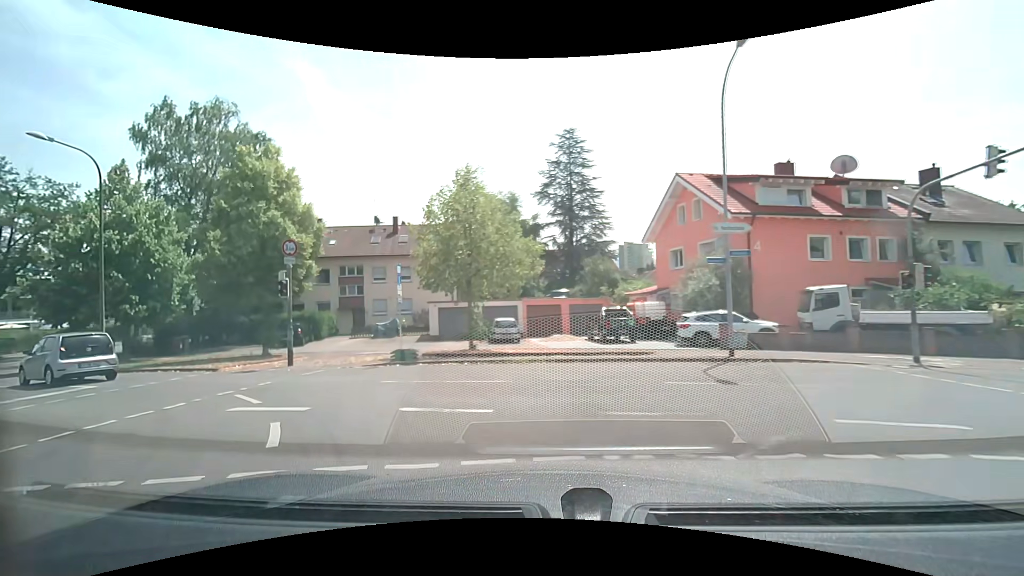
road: tertiary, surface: asphalt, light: Day
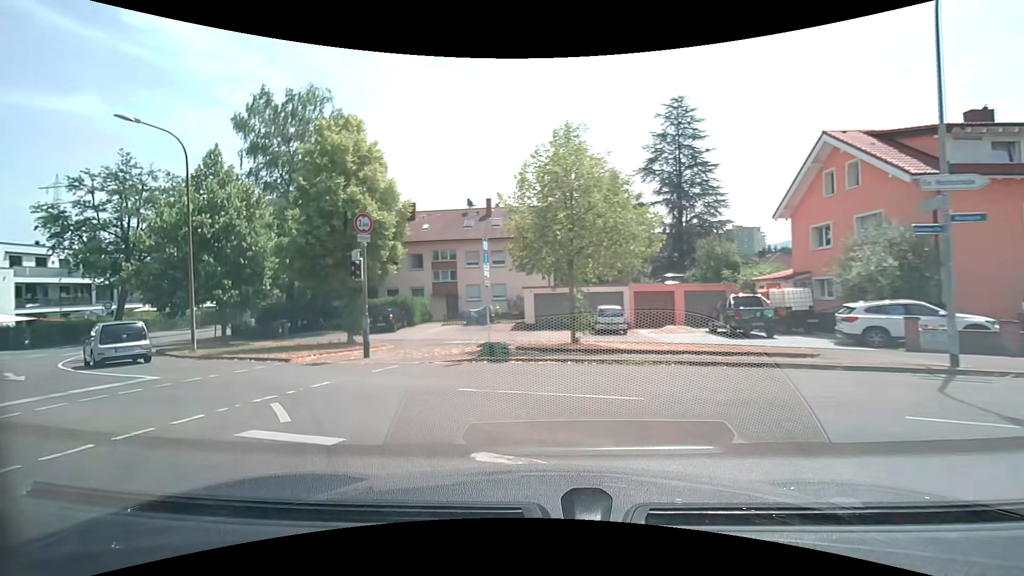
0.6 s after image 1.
(-0.4, +3.1) m; -12°
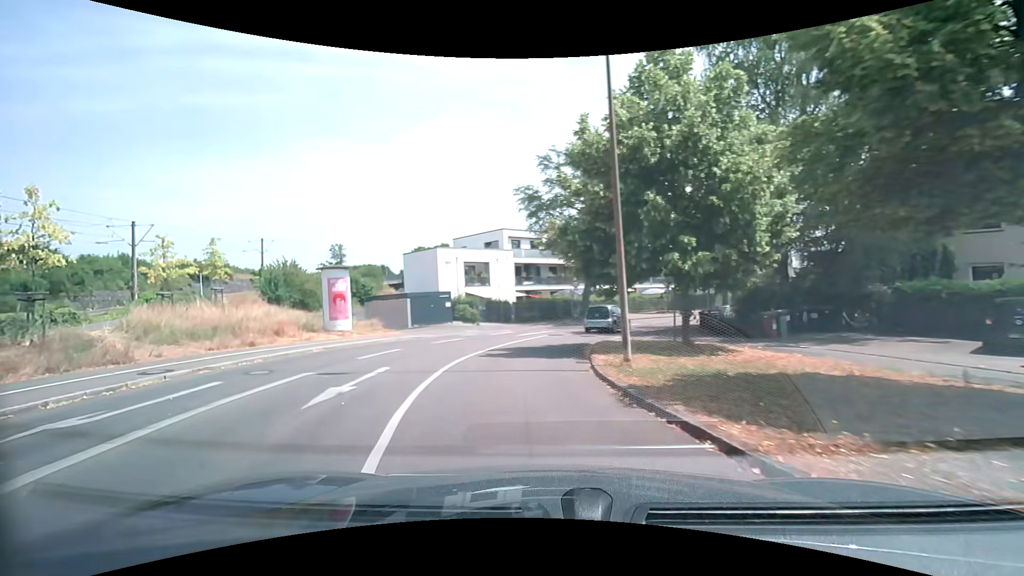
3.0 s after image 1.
(-5.3, +12.1) m; -49°
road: residential
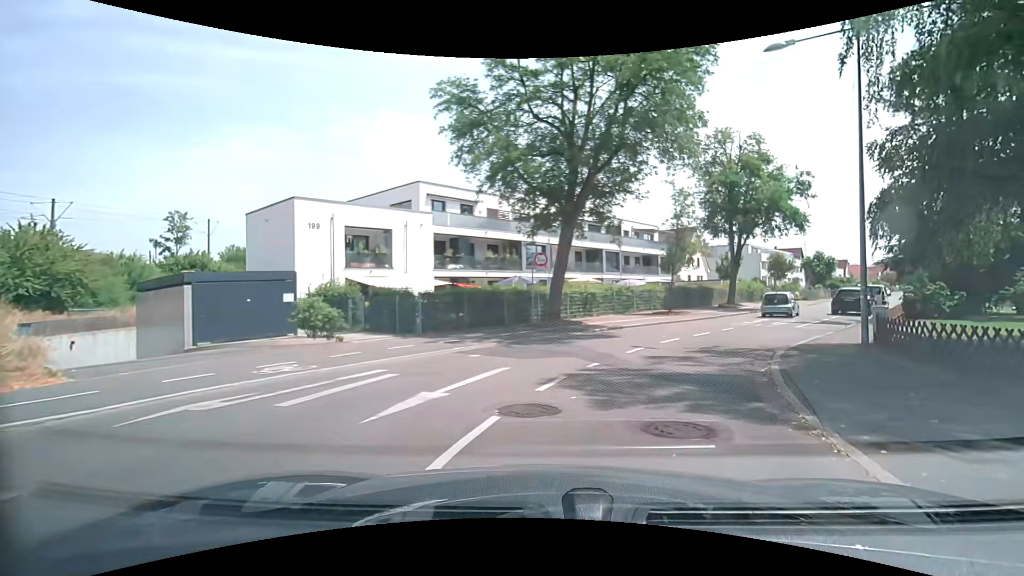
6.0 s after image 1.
(-1.5, +18.8) m; +3°
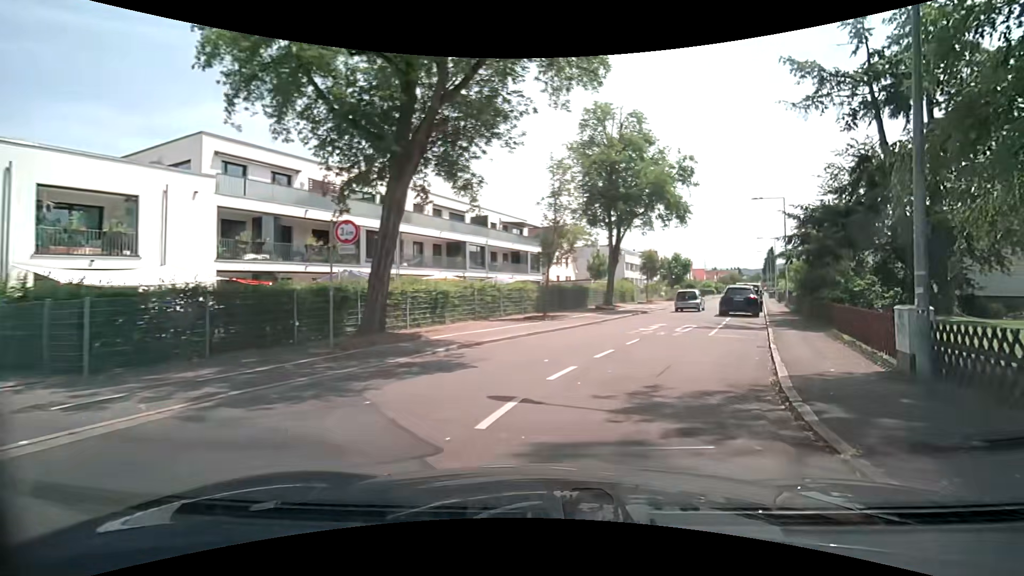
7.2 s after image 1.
(+0.9, +8.2) m; +15°
